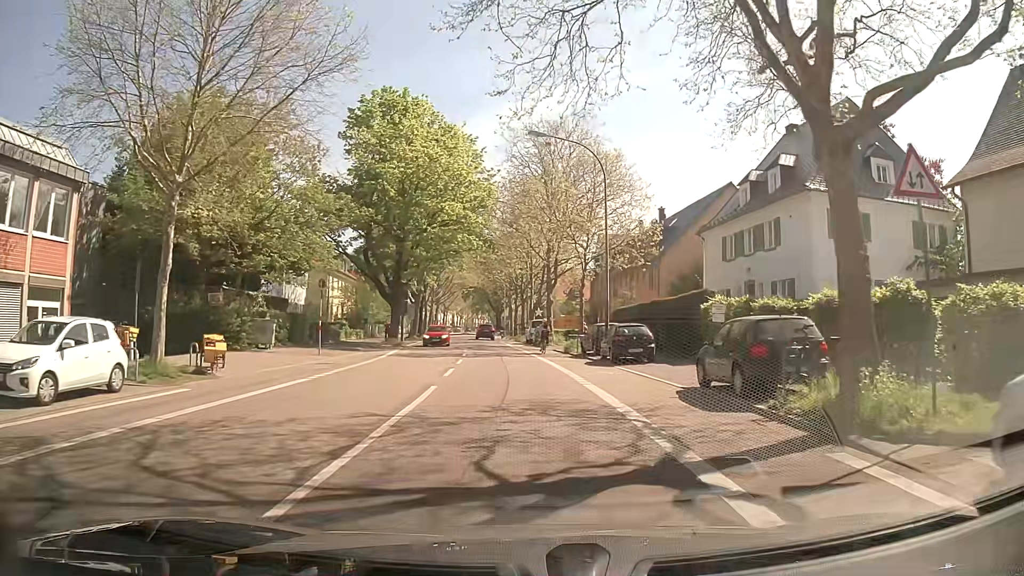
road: secondary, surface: asphalt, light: Day
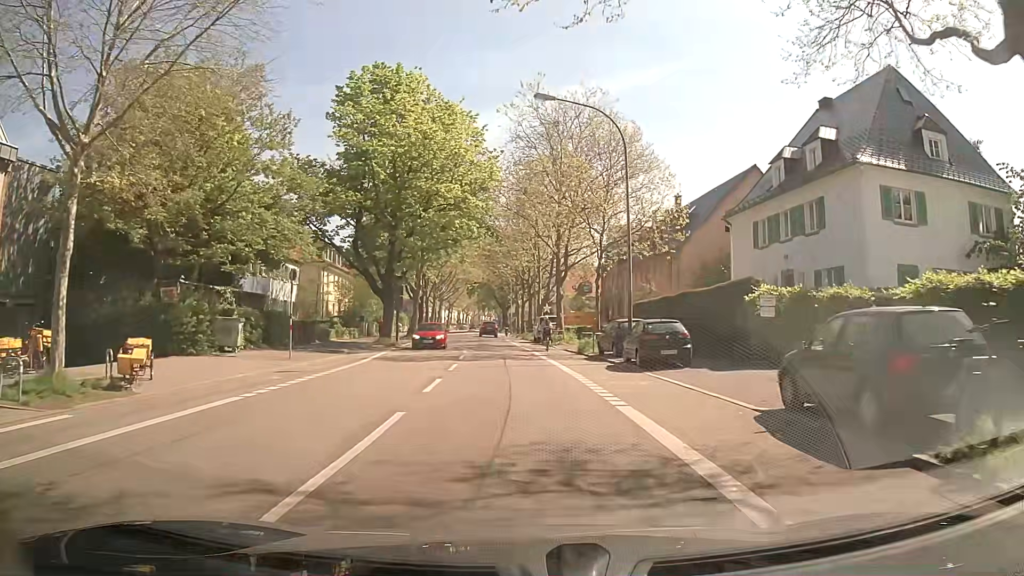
(-0.1, +4.6) m; -2°
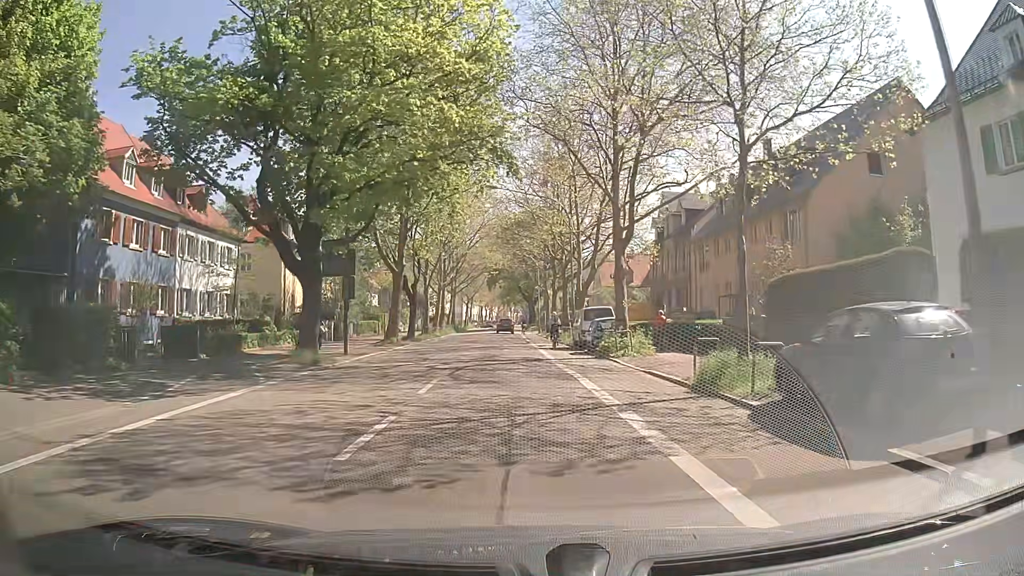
(-0.2, +18.7) m; -2°
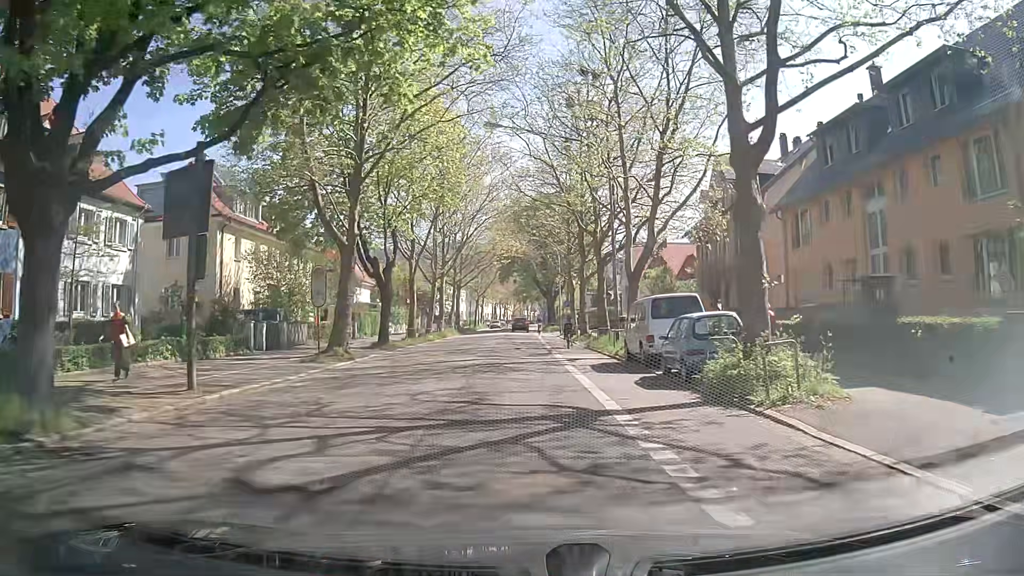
(-0.2, +14.1) m; 0°
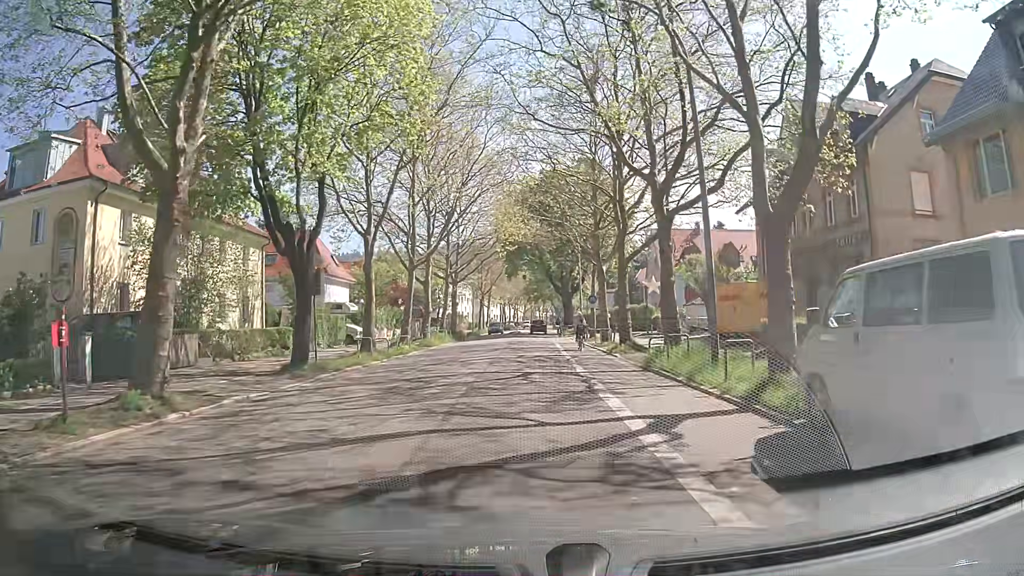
(-0.5, +14.0) m; -3°
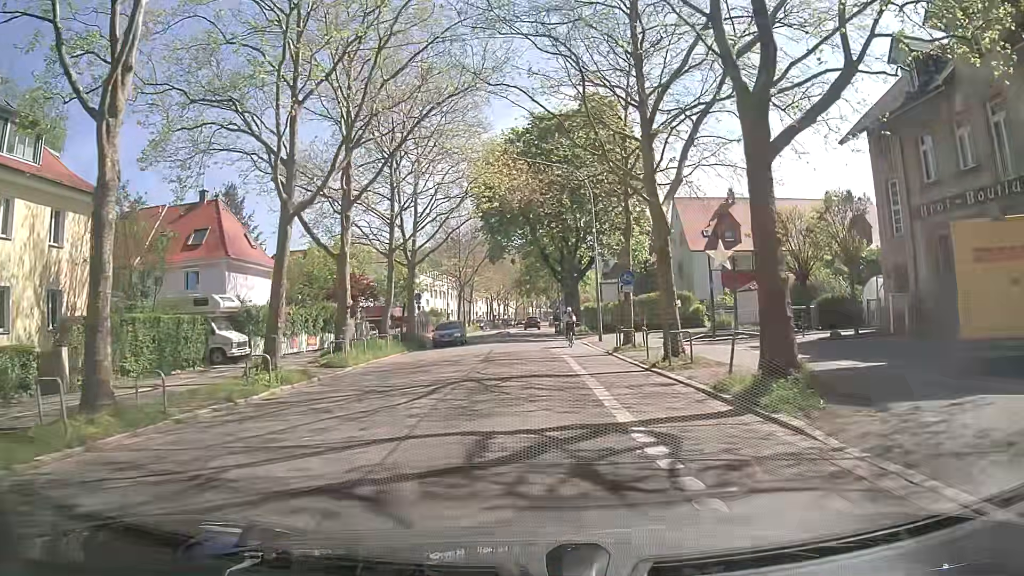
(+0.2, +18.5) m; 0°
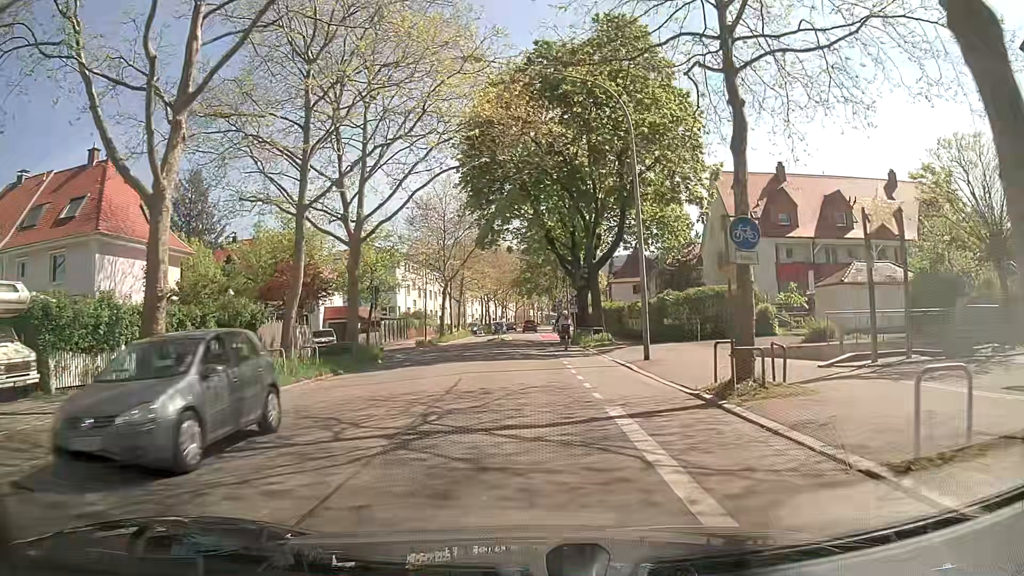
(+0.5, +13.9) m; +1°
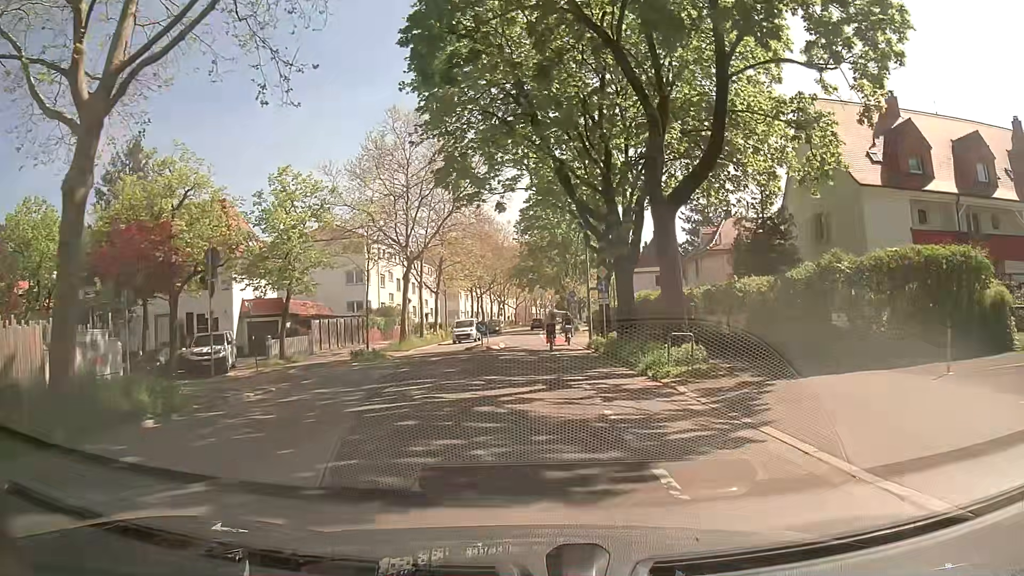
(+0.2, +18.6) m; 0°
(0, +10) (0, +20) (0, +30) (0, +40) (0, +50) (0, +60) (0, +70) (0, +80) (+1, +90) (+2, +100) m
